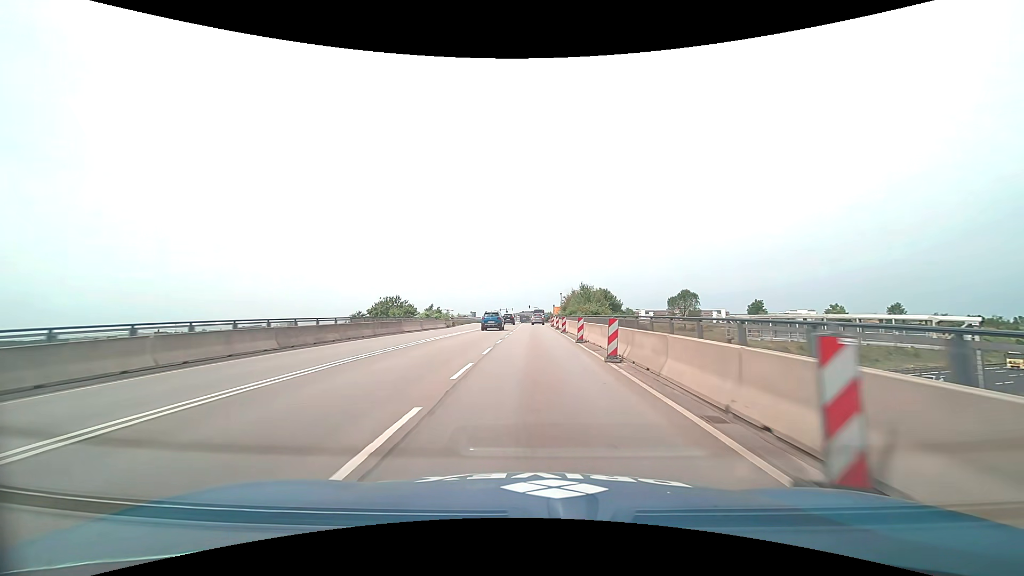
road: primary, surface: asphalt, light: Day
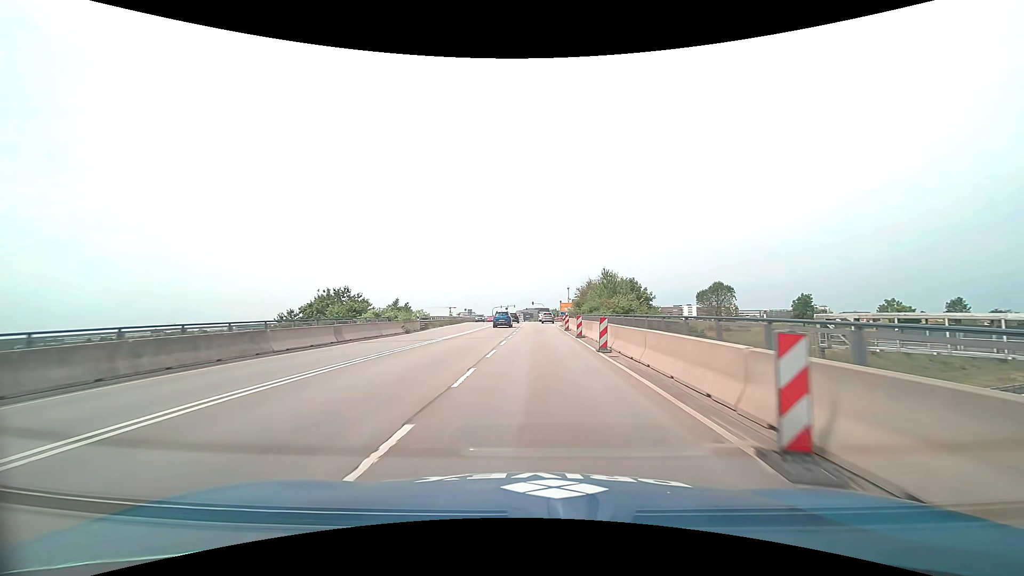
(0.0, +19.0) m; 0°
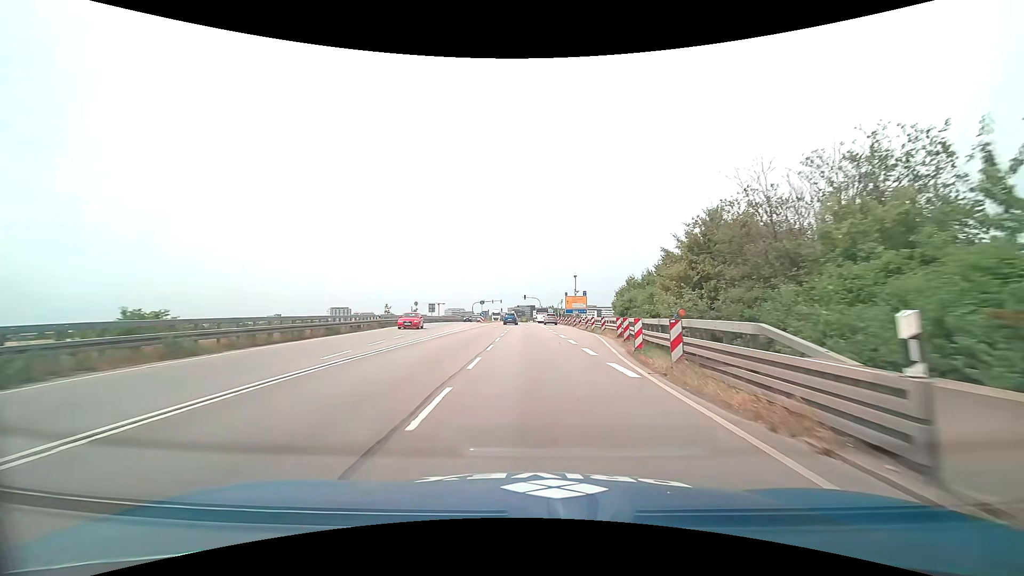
(-0.2, +45.0) m; 0°
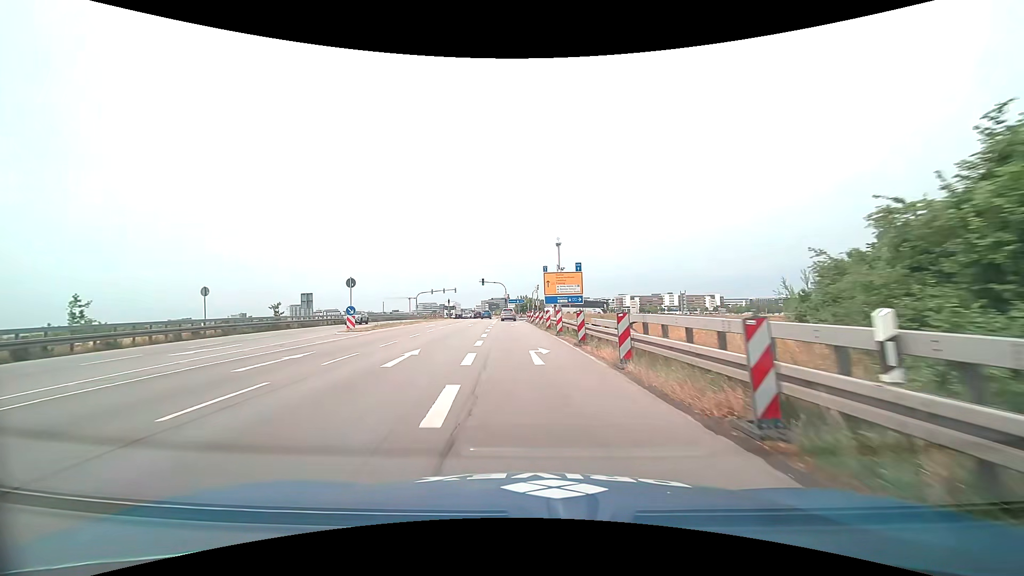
(+2.4, +40.8) m; +3°
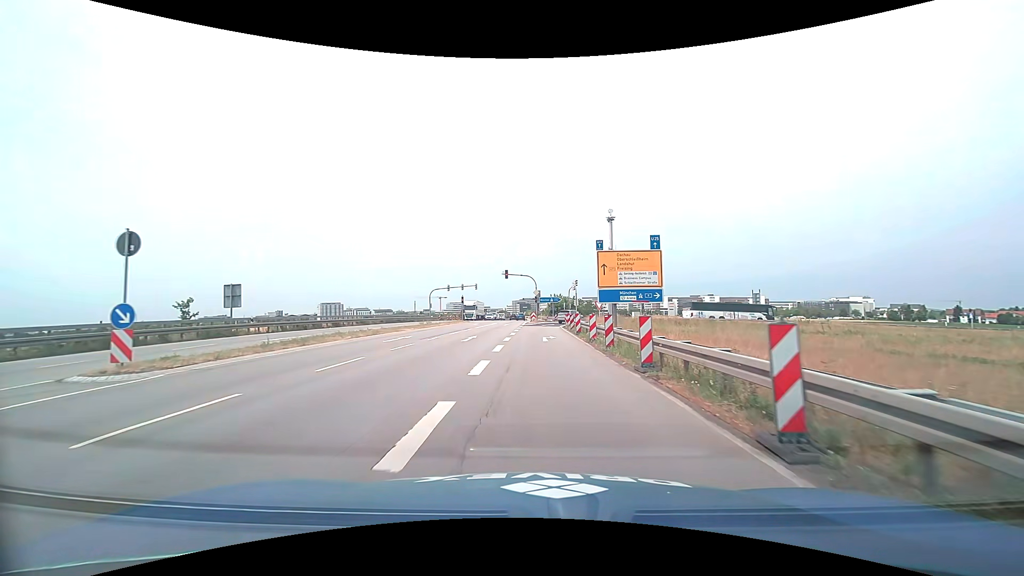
(-0.8, +19.2) m; -4°
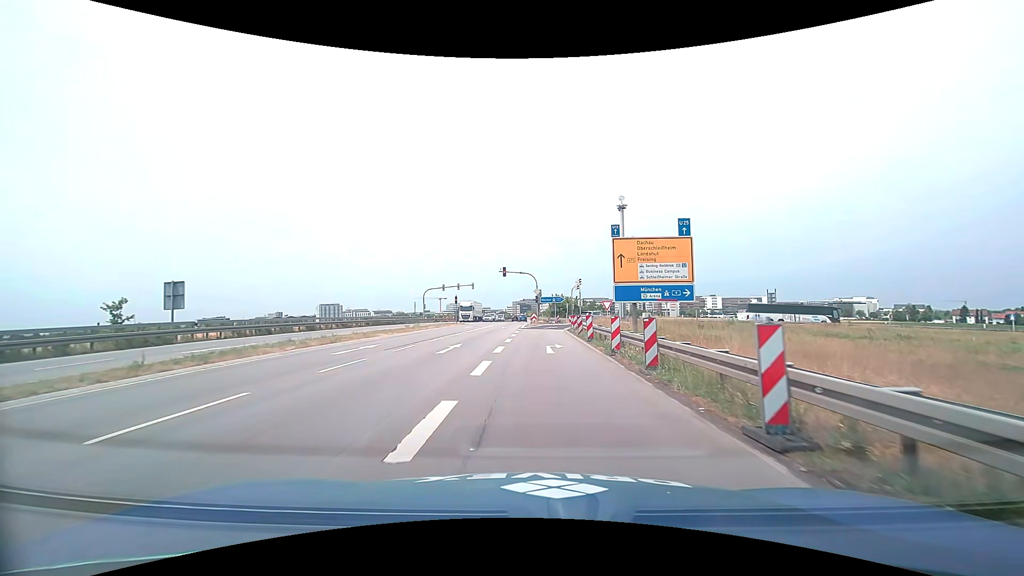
(0.0, +5.8) m; 0°
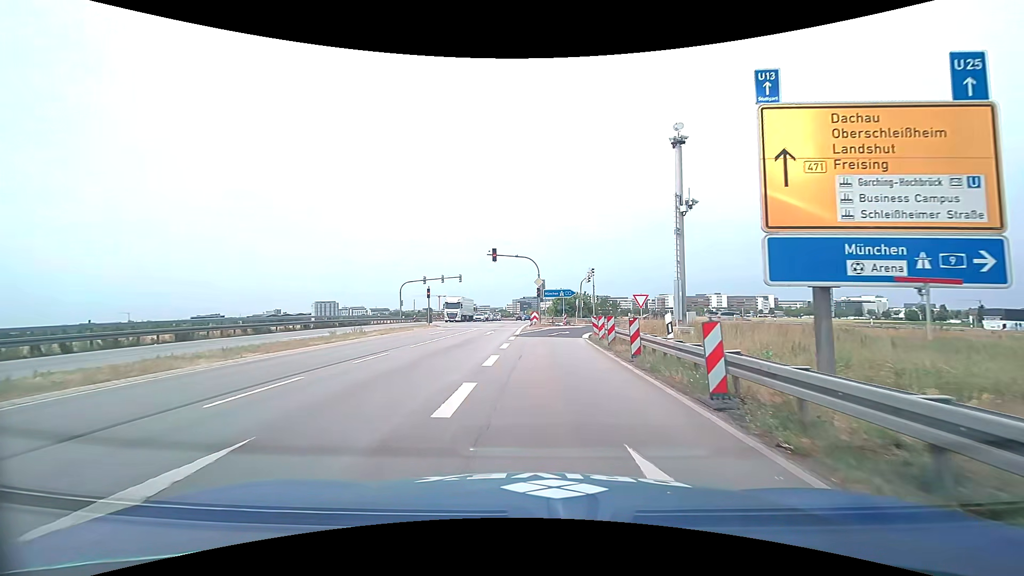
(0.0, +16.0) m; 0°
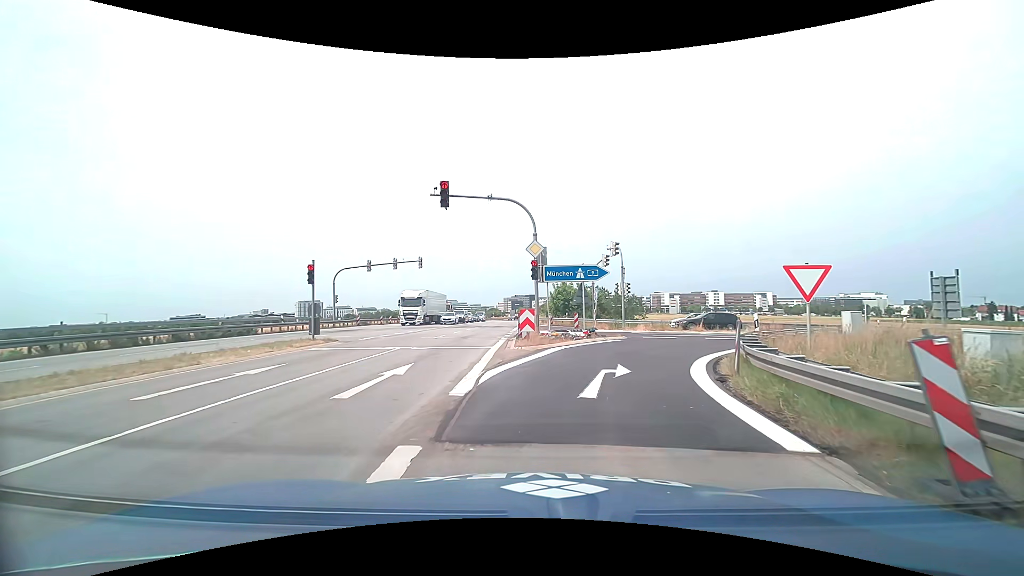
(+0.1, +22.1) m; +1°
(+1, +10) (+4, +19) (+10, +27) (+19, +32) (+29, +33) (+39, +34) (+49, +35) (+59, +35) (+69, +36) (+79, +36) m
